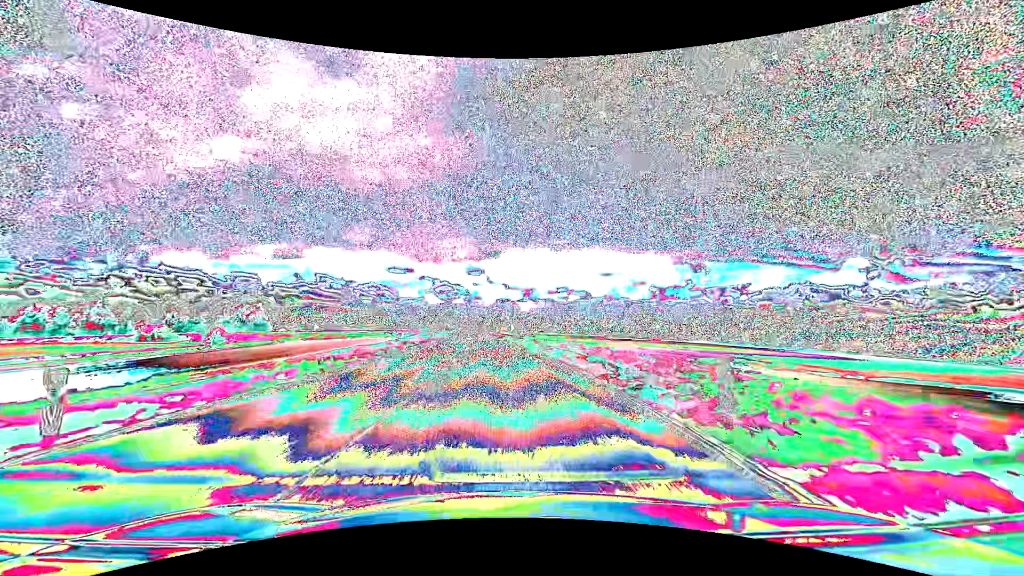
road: primary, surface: asphalt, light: Day
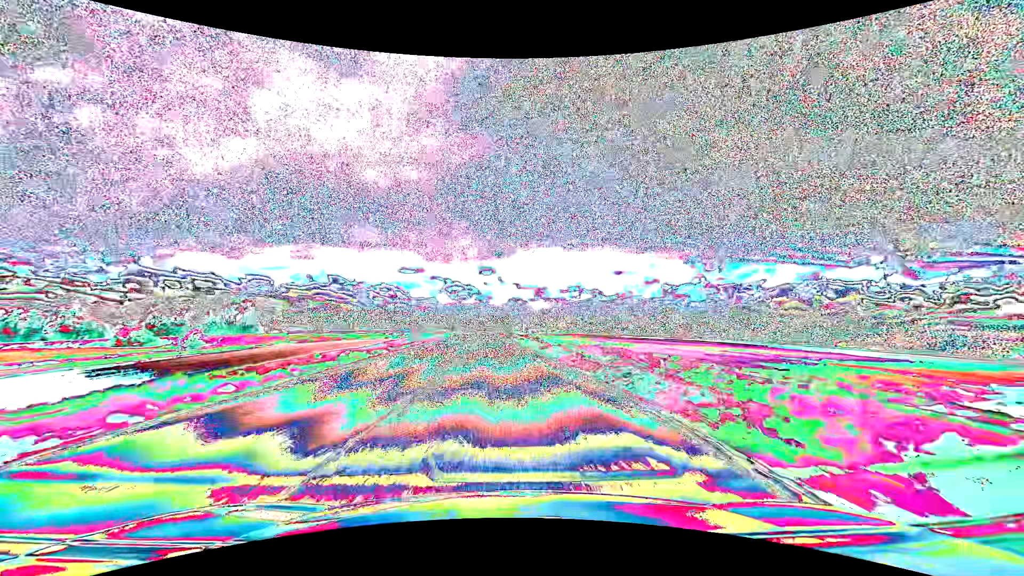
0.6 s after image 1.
(-0.2, +15.8) m; -2°
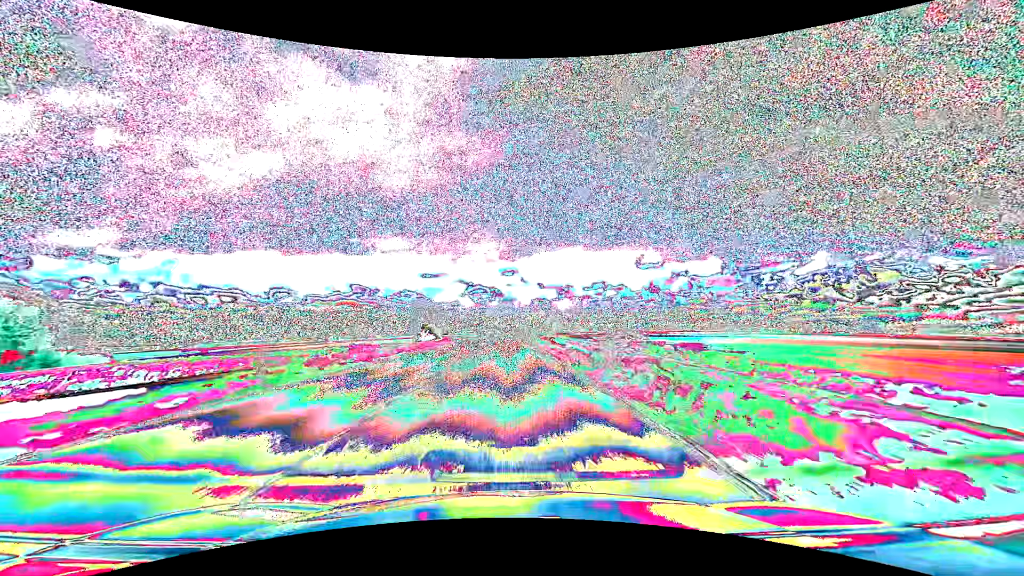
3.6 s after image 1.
(-2.7, +79.1) m; -3°
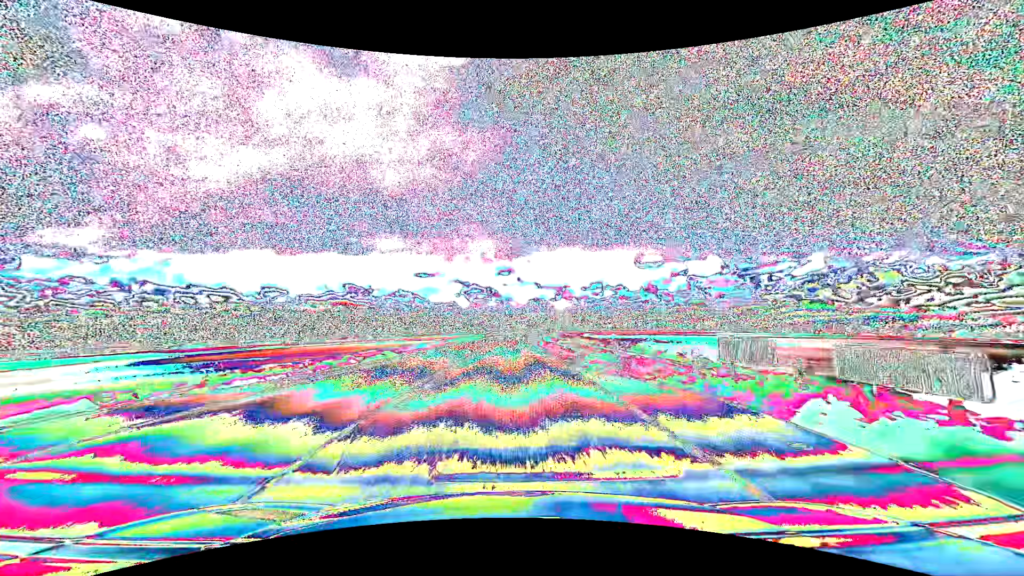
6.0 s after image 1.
(0.0, +63.3) m; 0°
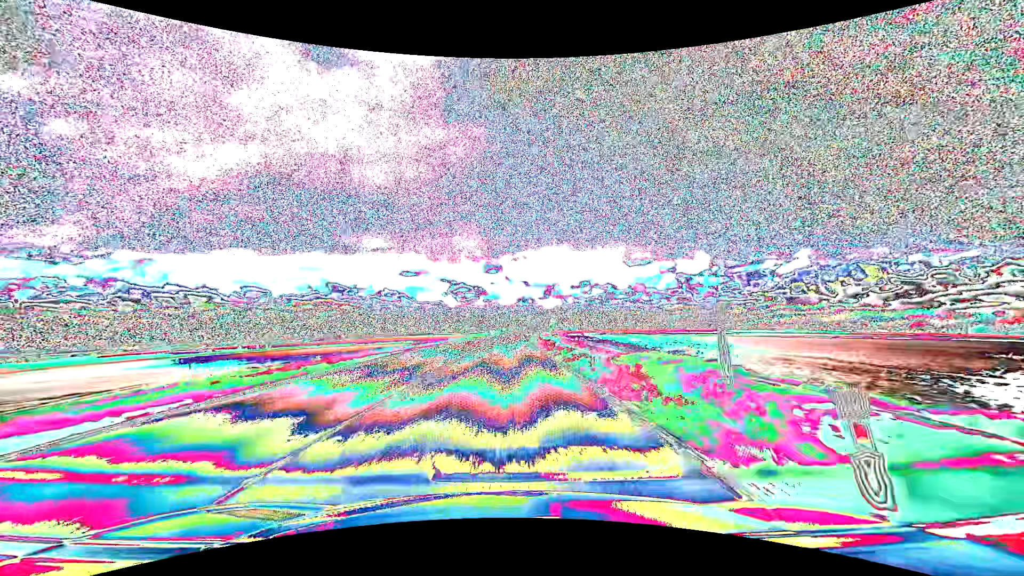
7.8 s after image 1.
(+0.5, +47.5) m; +1°
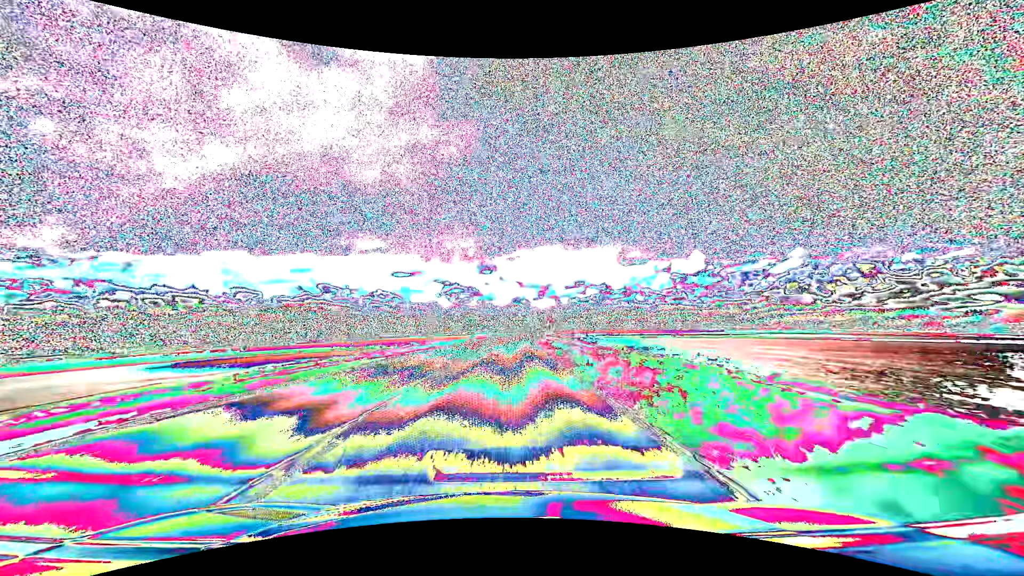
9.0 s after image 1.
(+0.2, +31.7) m; +1°
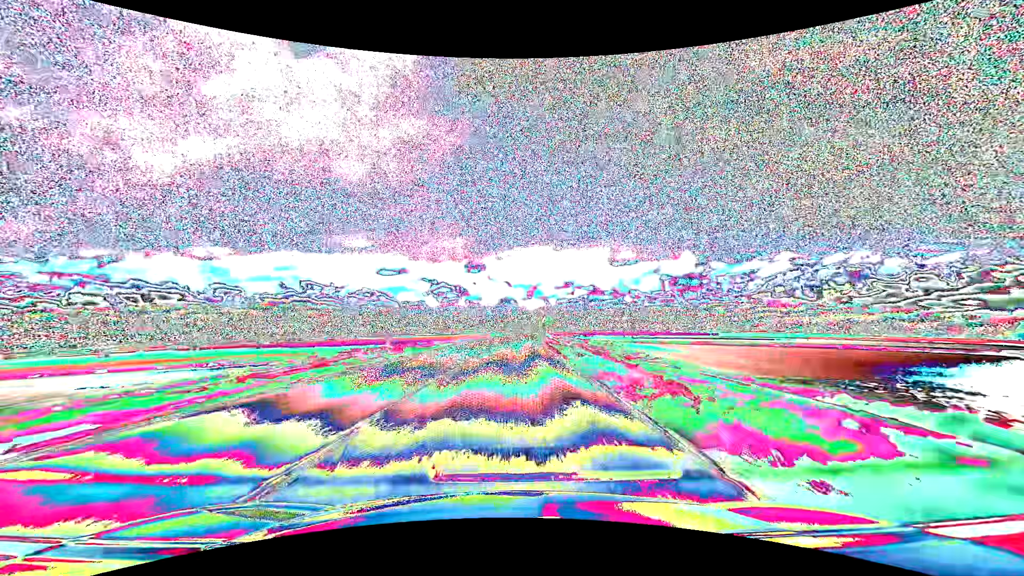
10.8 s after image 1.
(+0.5, +47.6) m; +1°
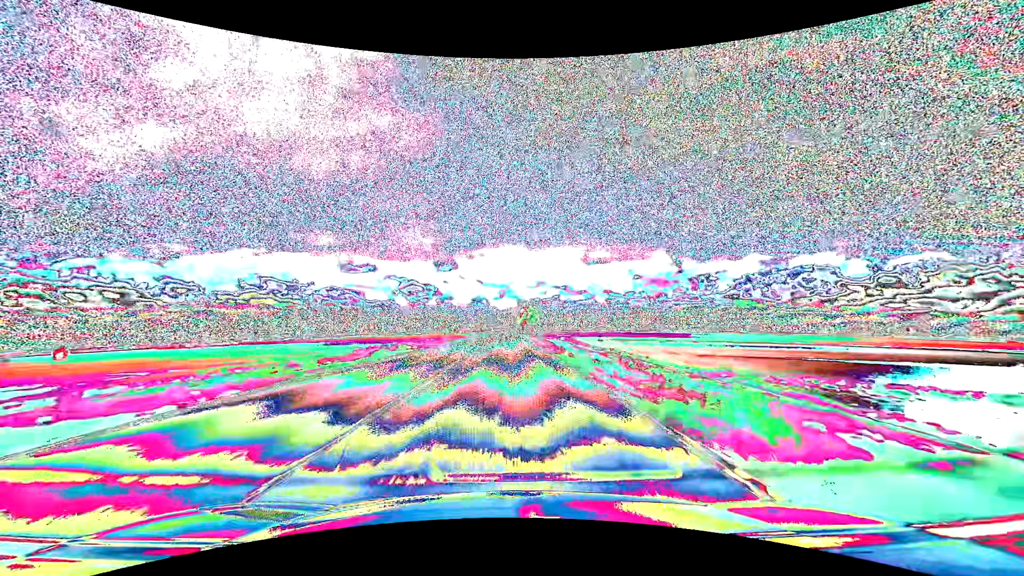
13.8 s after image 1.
(+2.5, +79.1) m; +3°
(0, +10) (0, +20) (0, +30) (0, +40) (0, +50) (0, +60) (0, +70) (+1, +80) (+1, +90) (+1, +100) m
